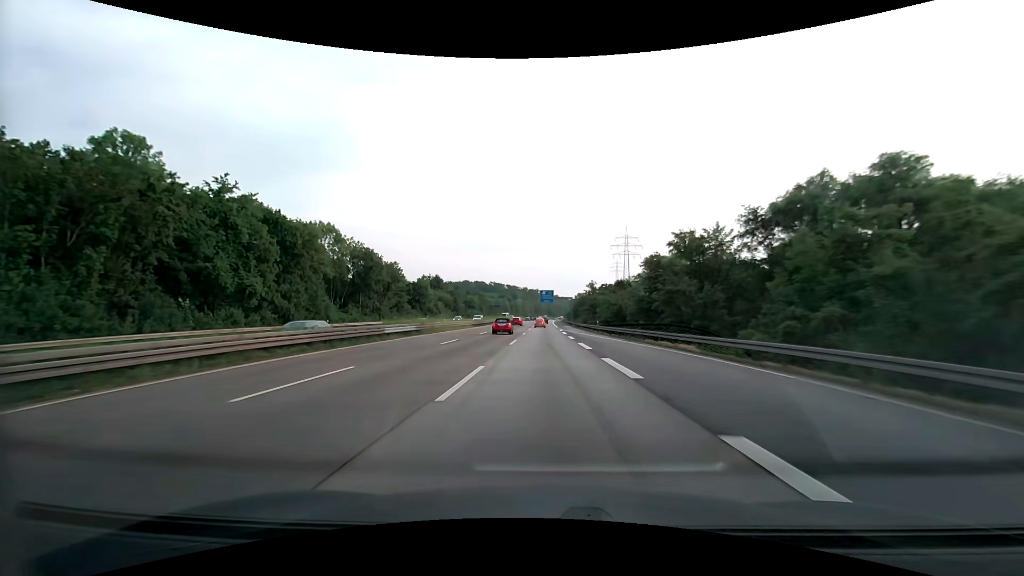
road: motorway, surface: asphalt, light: Day
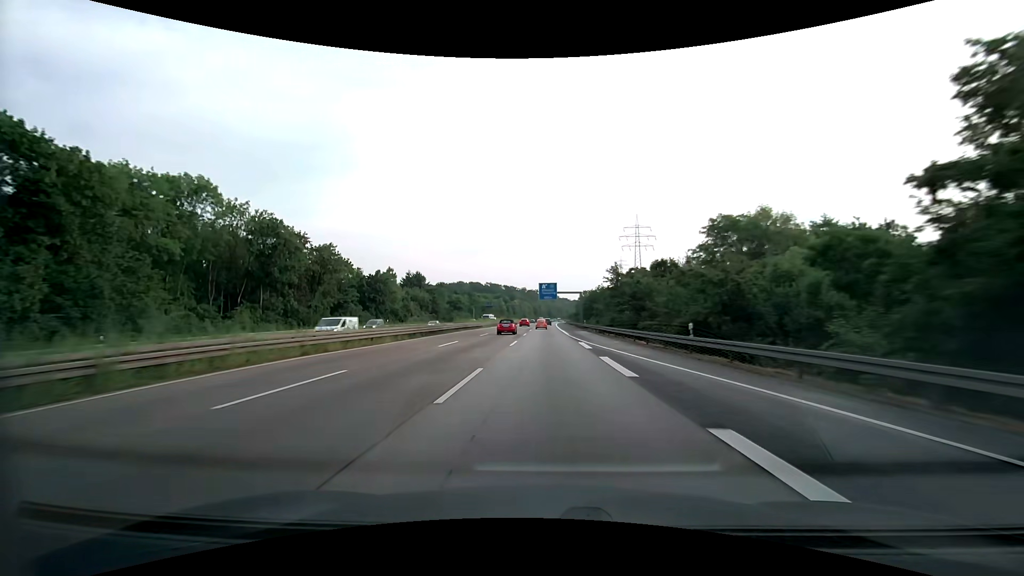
(0.0, +35.4) m; 0°
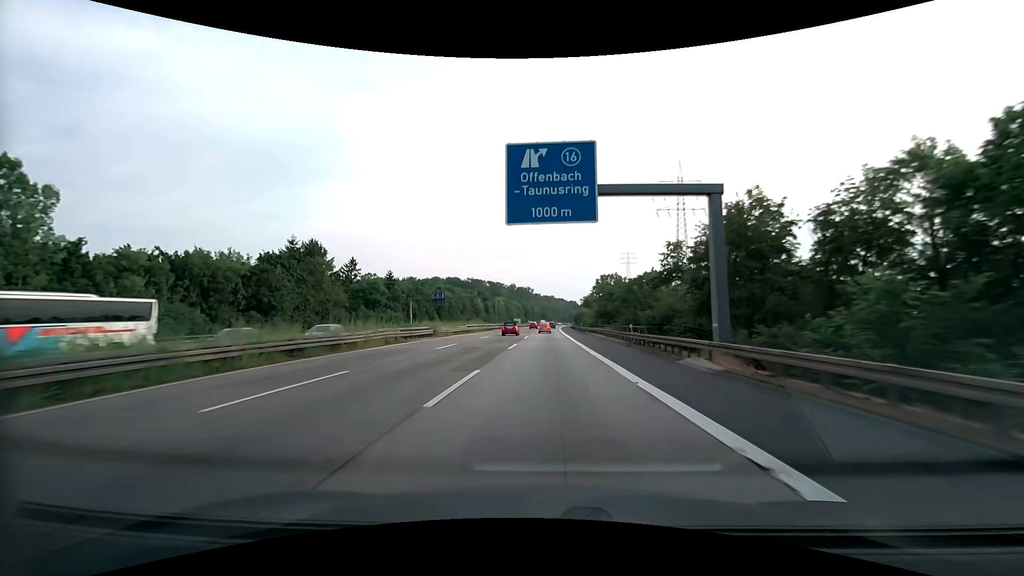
(+0.3, +88.3) m; +1°
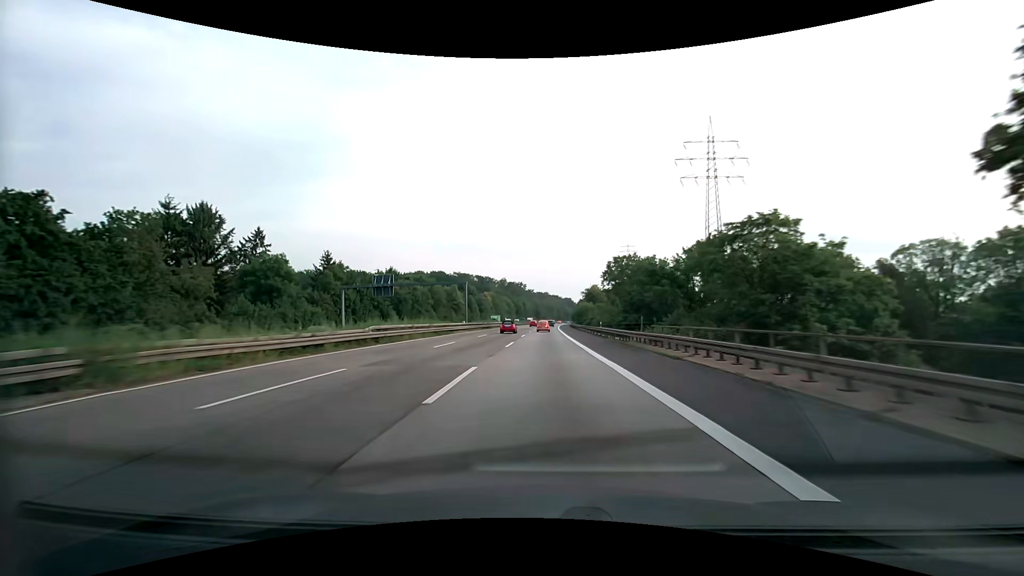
(+0.3, +35.2) m; +1°
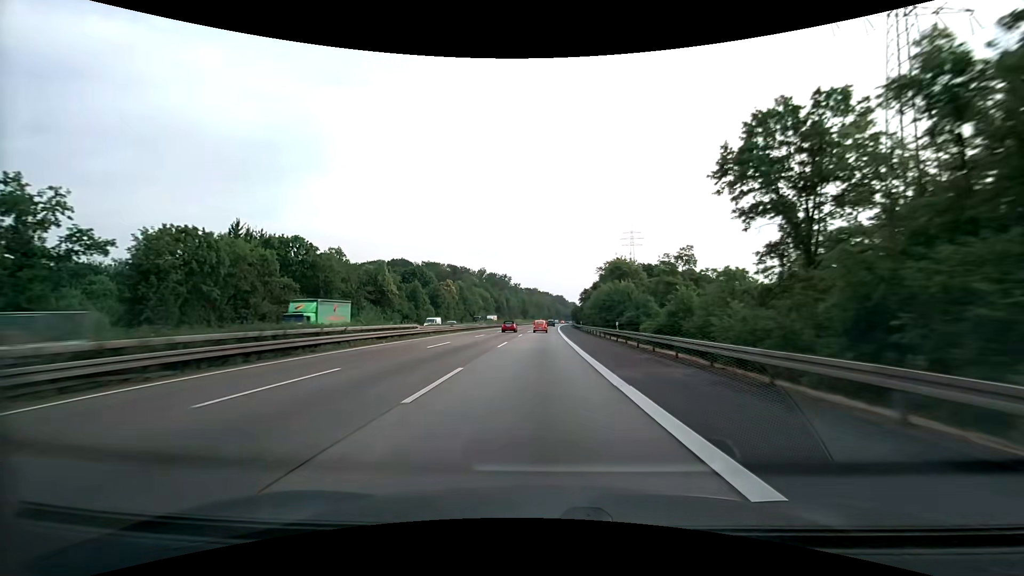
(+0.8, +70.1) m; +1°
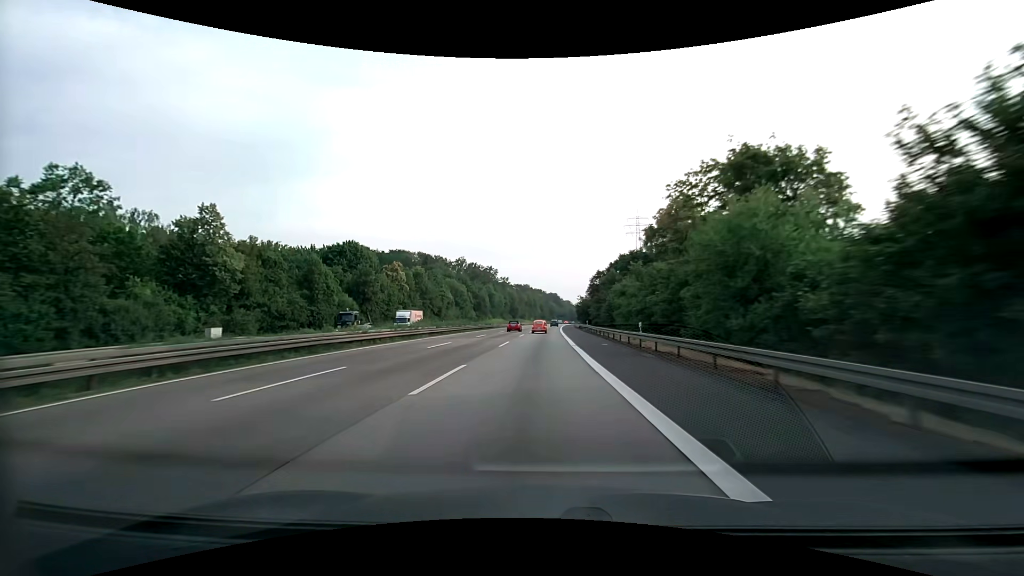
(+0.2, +52.4) m; +1°
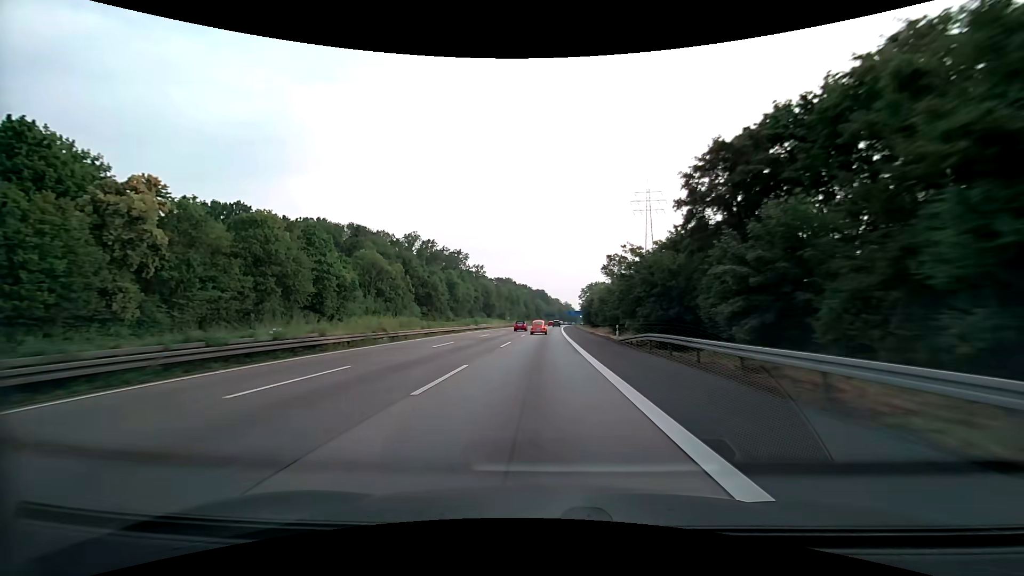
(+1.0, +69.7) m; +2°
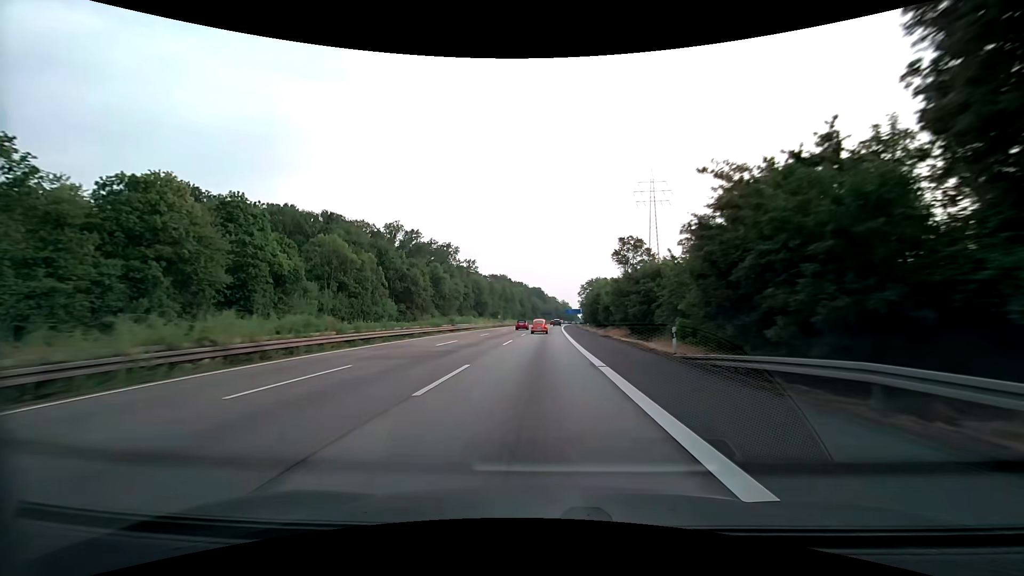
(0.0, +17.4) m; 0°
(0, +10) (0, +20) (0, +30) (0, +40) (0, +50) (+1, +60) (+1, +70) (+1, +80) (+2, +90) (+2, +100) m
